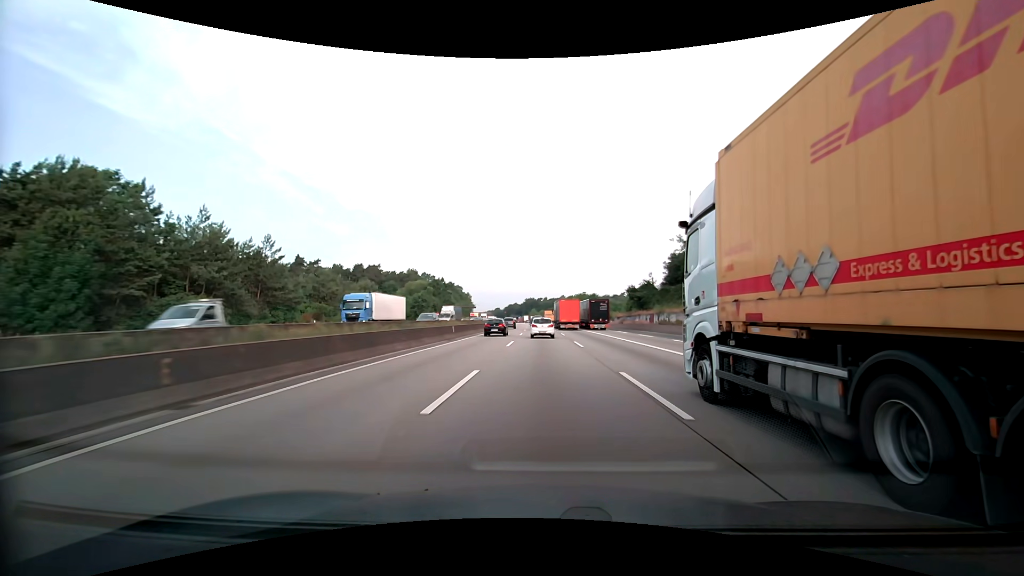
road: motorway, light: Day
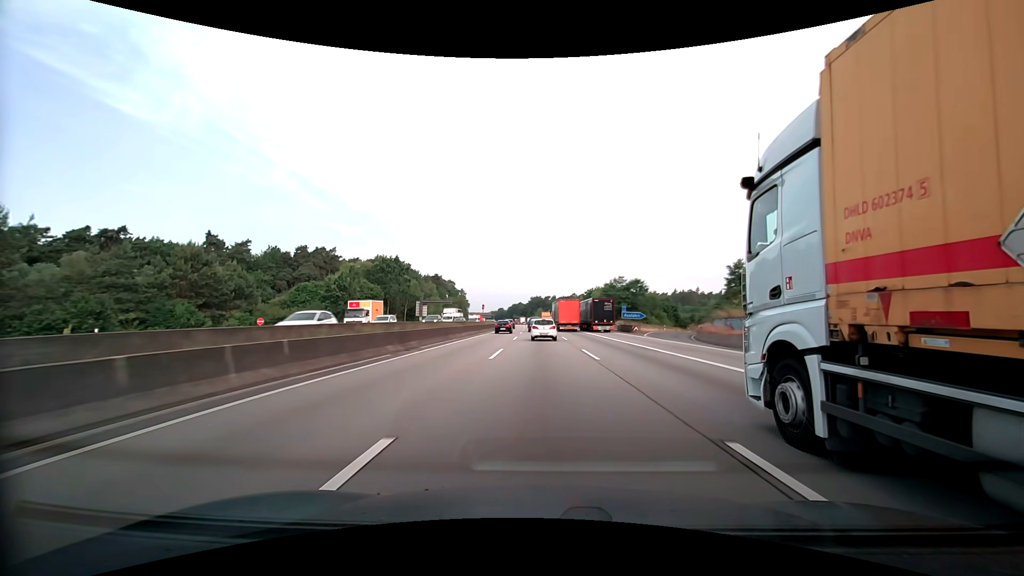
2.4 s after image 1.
(-0.5, +61.3) m; -1°
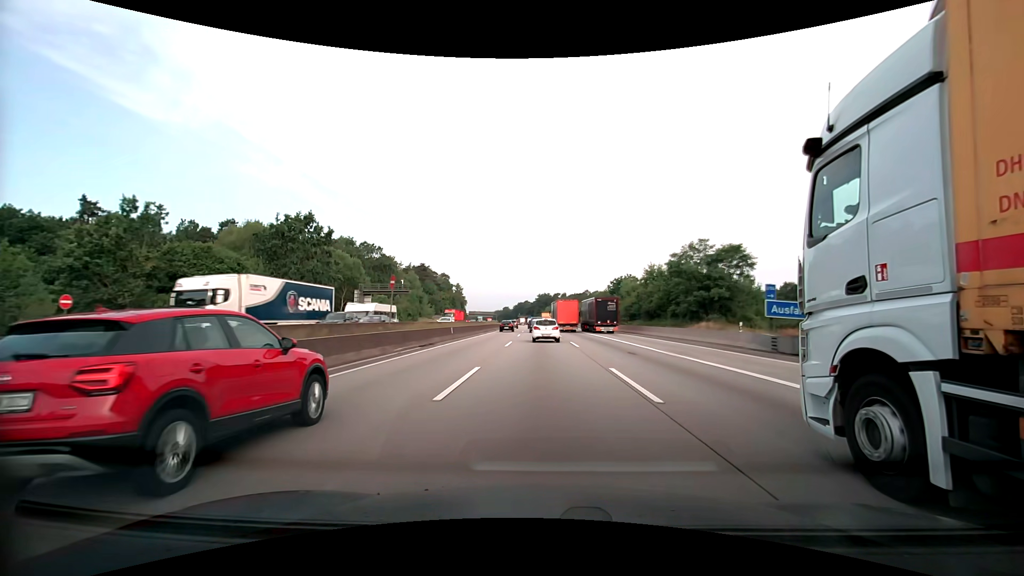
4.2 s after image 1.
(-0.3, +45.1) m; -1°
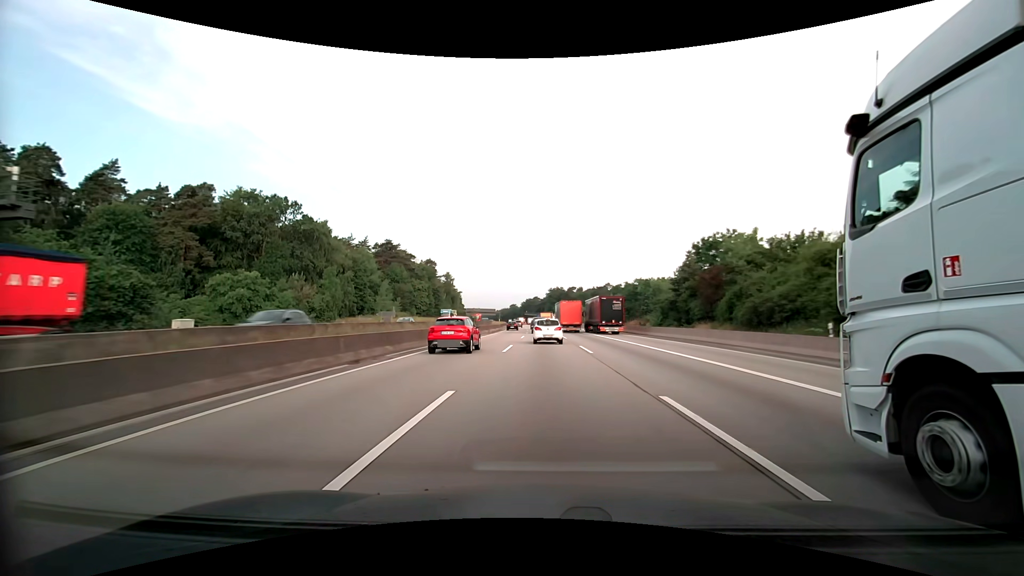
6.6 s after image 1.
(-0.5, +58.9) m; -1°
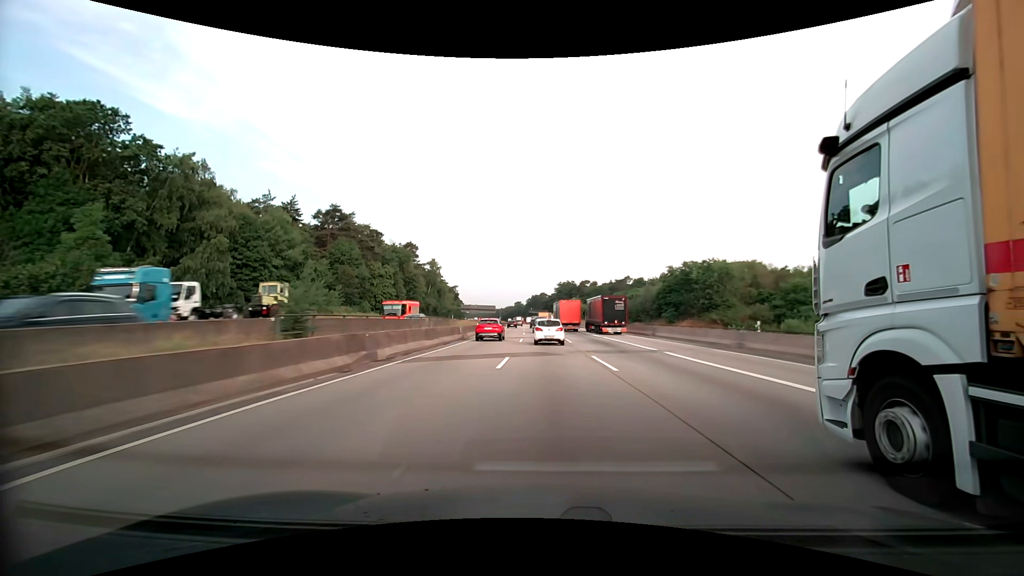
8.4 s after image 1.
(-0.3, +43.3) m; -1°
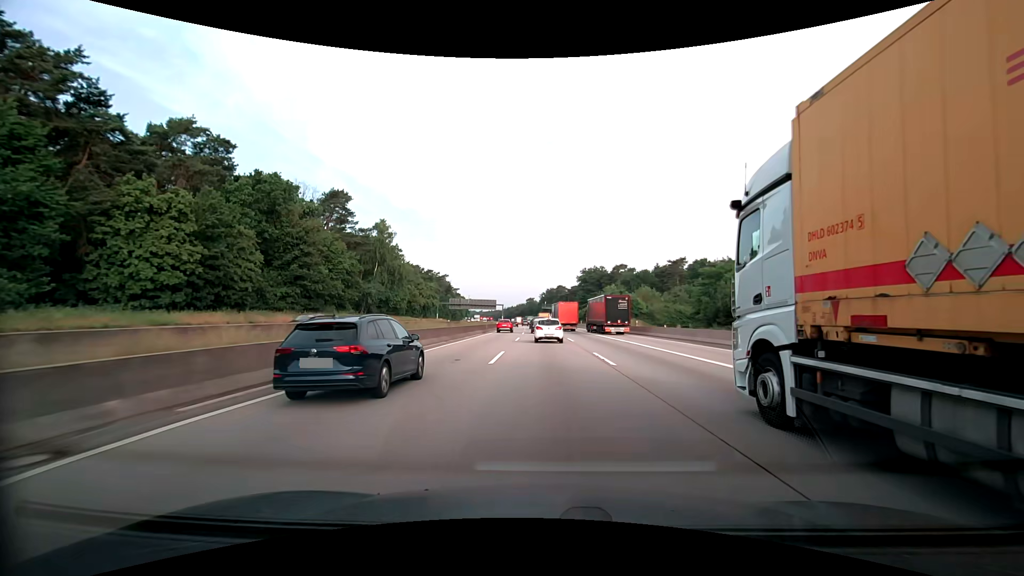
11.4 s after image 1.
(-0.8, +70.5) m; -2°
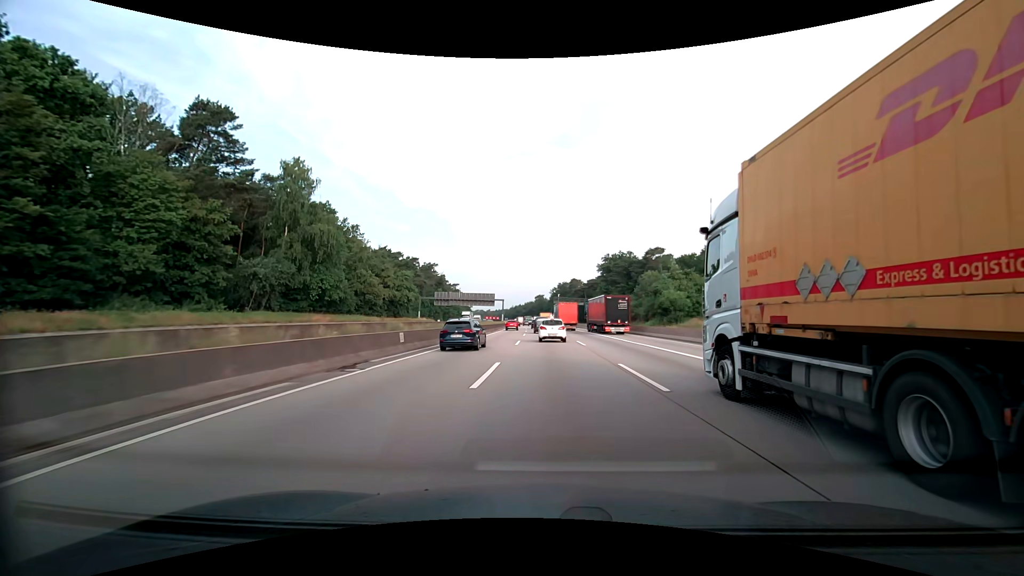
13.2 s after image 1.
(-0.3, +41.7) m; -1°
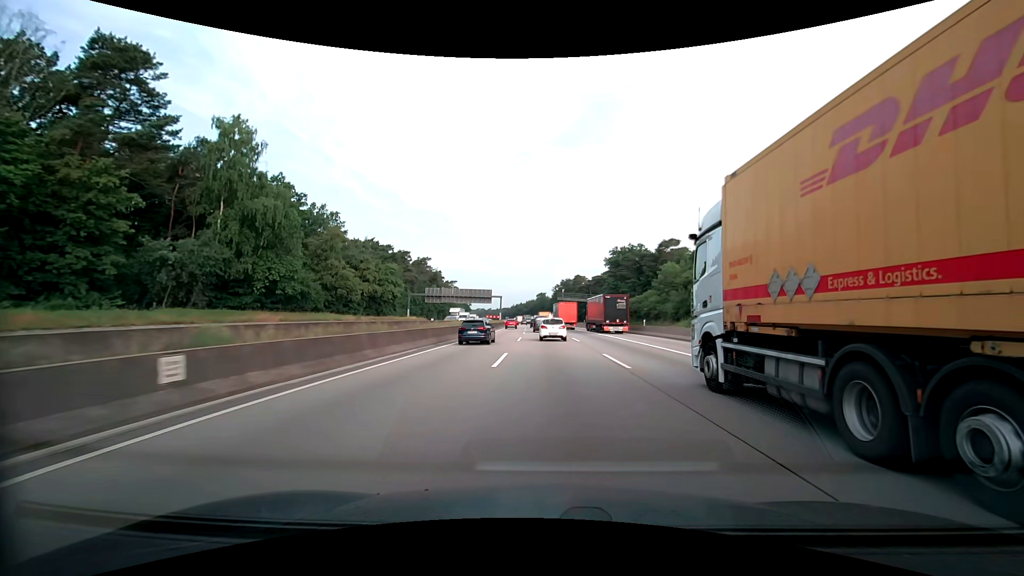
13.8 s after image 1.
(-0.1, +13.8) m; 0°
(0, +10) (0, +20) (0, +30) (0, +40) (0, +50) (-1, +60) (-1, +70) (-1, +80) (-2, +90) (-2, +100) m
